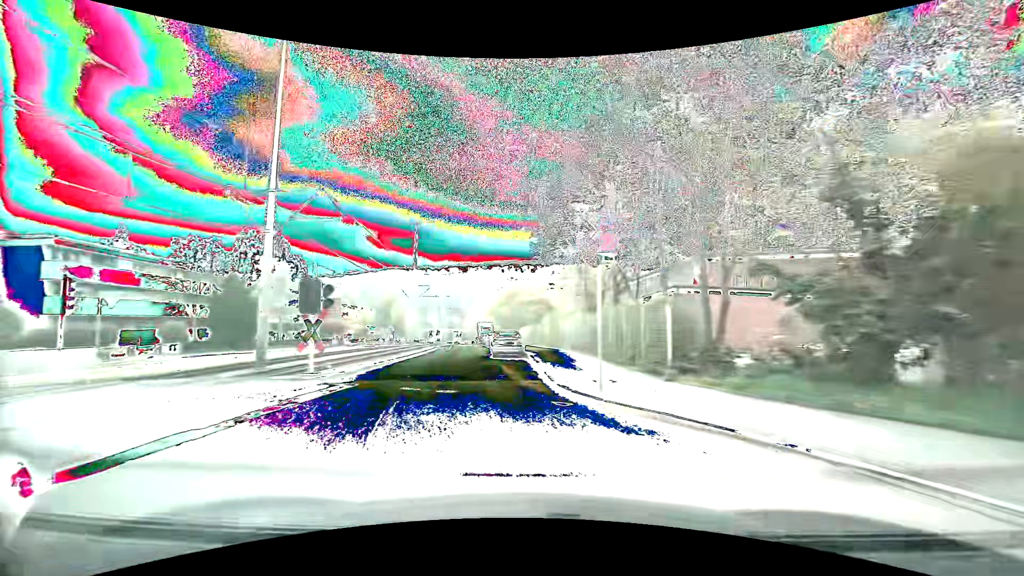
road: secondary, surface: asphalt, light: Day
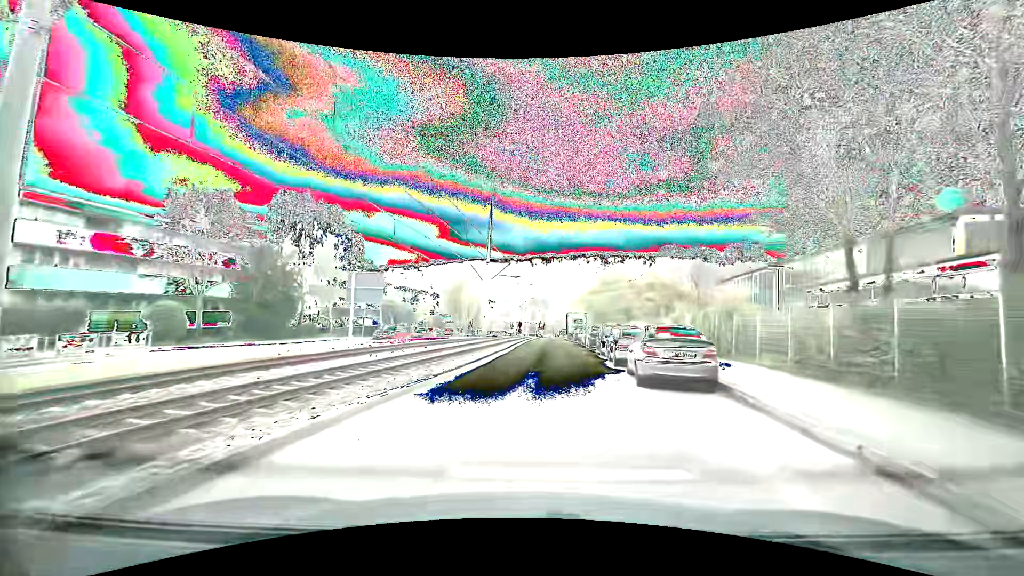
(-2.1, +14.9) m; -10°
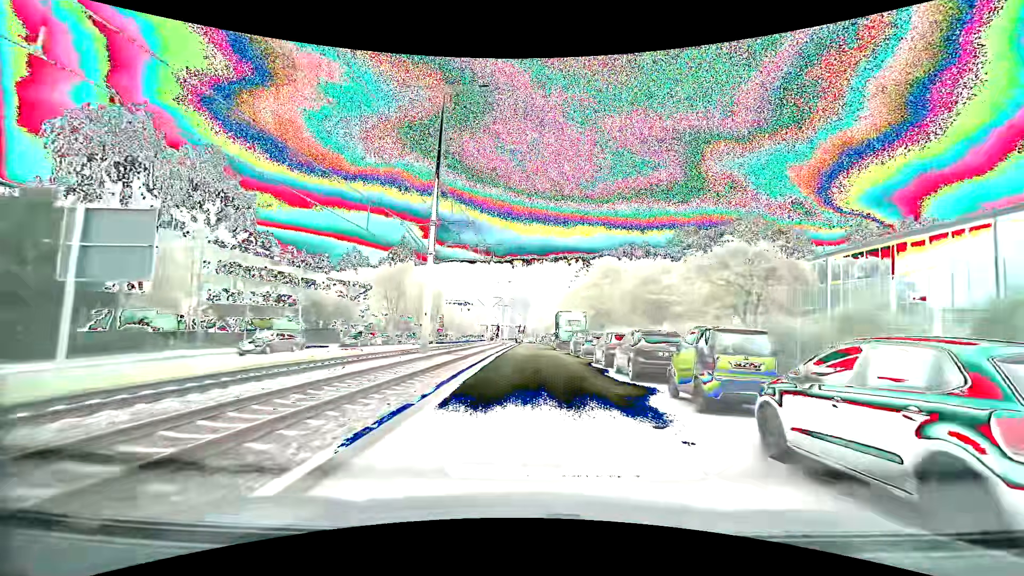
(+0.5, +18.6) m; +3°
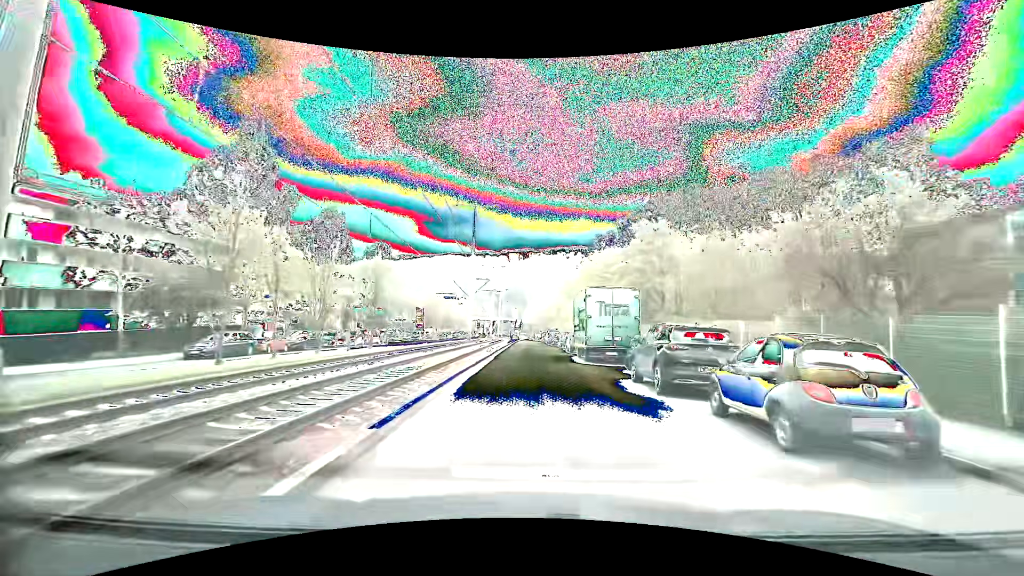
(0.0, +21.7) m; 0°
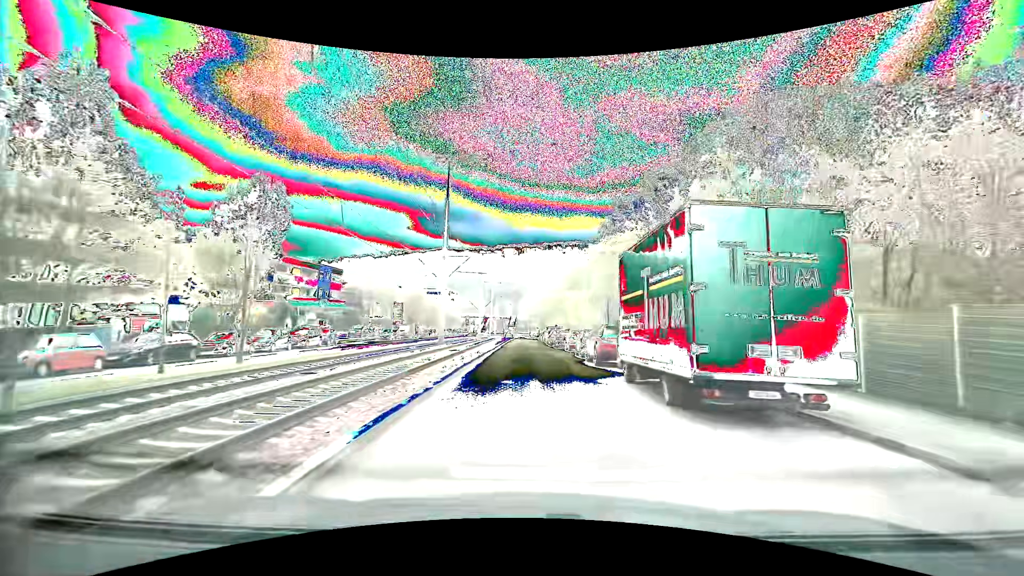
(+0.1, +14.6) m; 0°
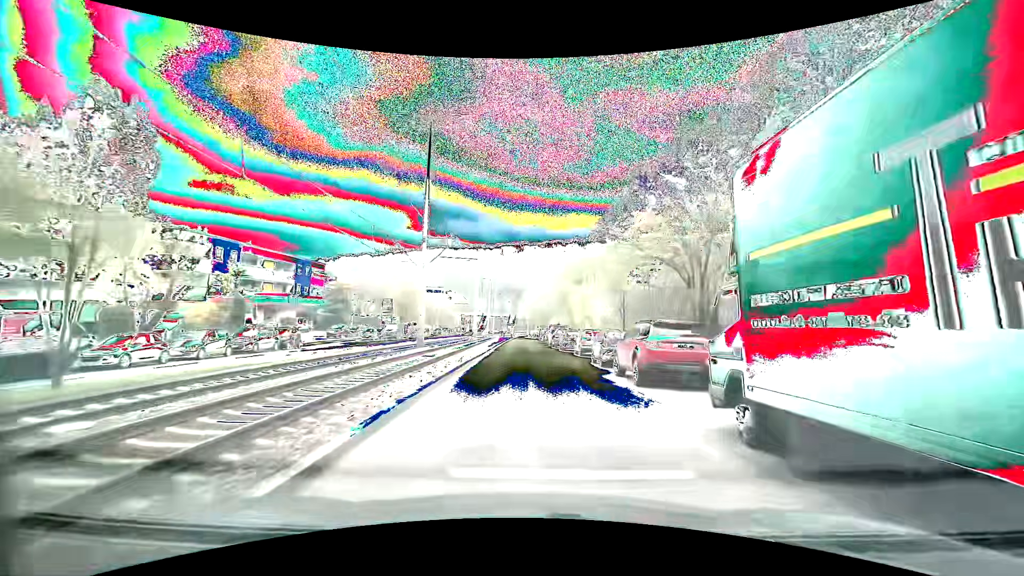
(0.0, +7.3) m; 0°
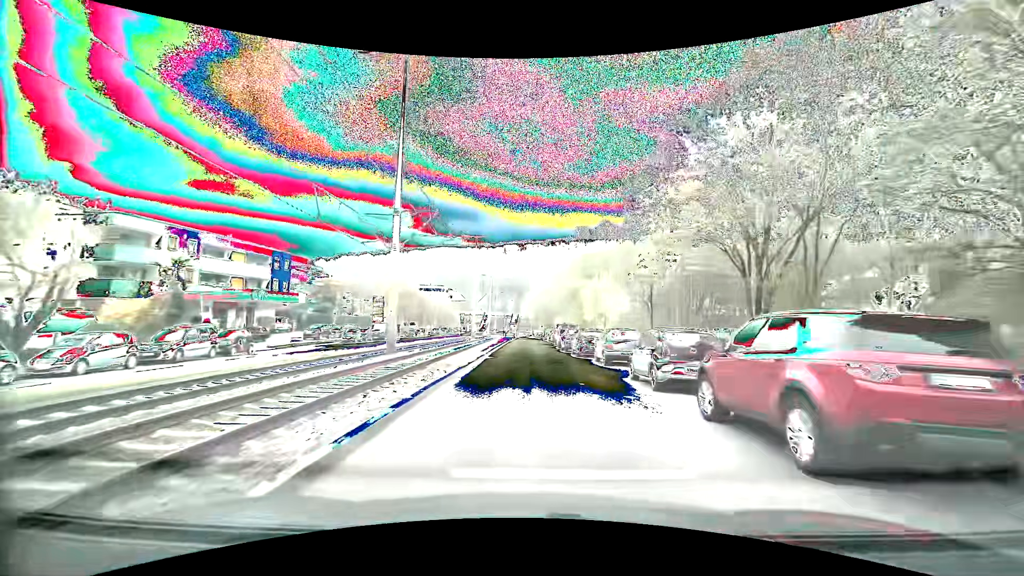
(0.0, +7.3) m; 0°
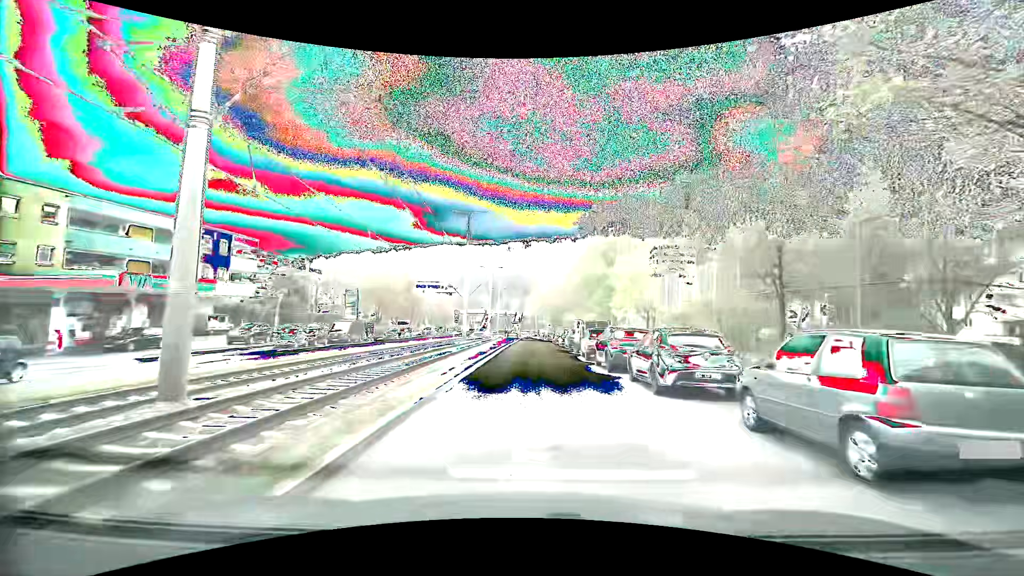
(-0.1, +14.6) m; -1°
(0, +10) (0, +20) (0, +30) (0, +40) (0, +50) (0, +60) (0, +70) (0, +80) (0, +90) (0, +100) m
